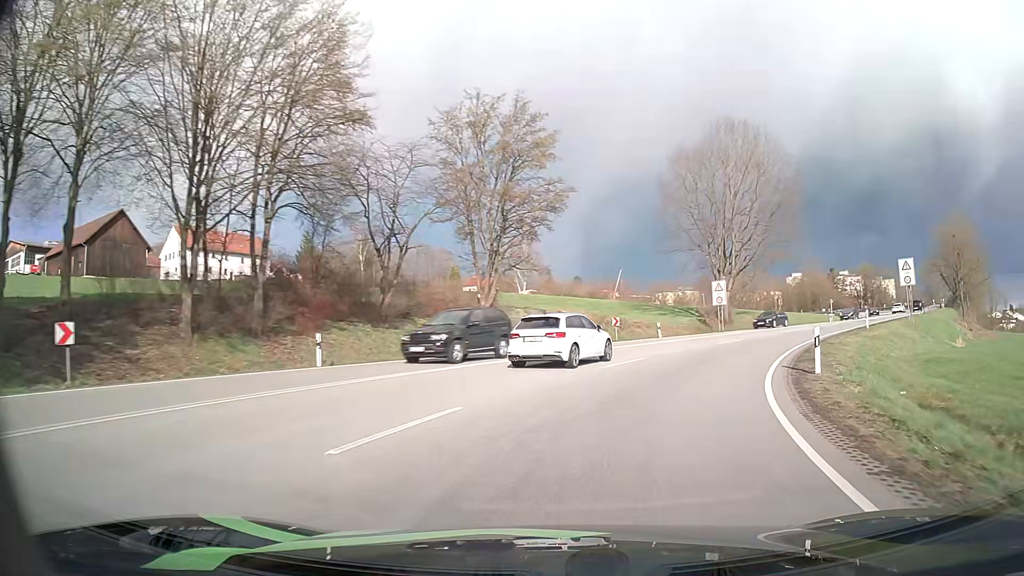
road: primary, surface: asphalt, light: Day
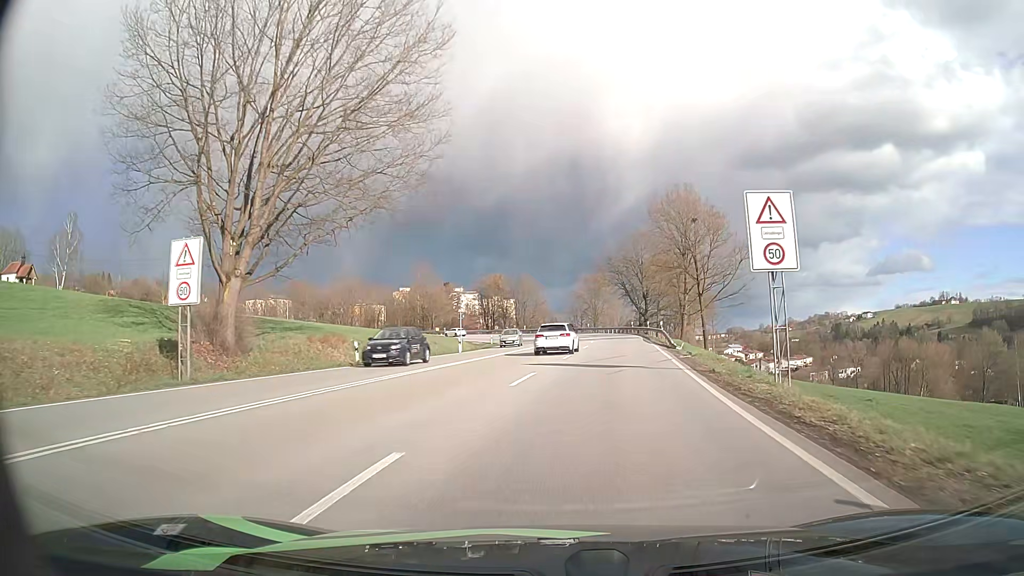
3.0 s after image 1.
(+12.9, +34.6) m; +34°
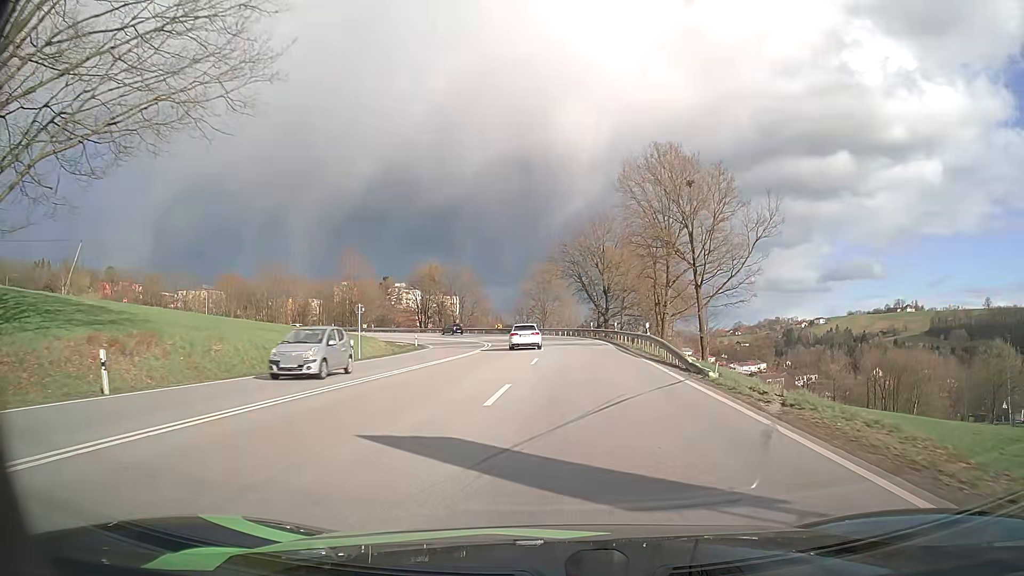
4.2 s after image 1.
(+0.6, +15.2) m; +5°
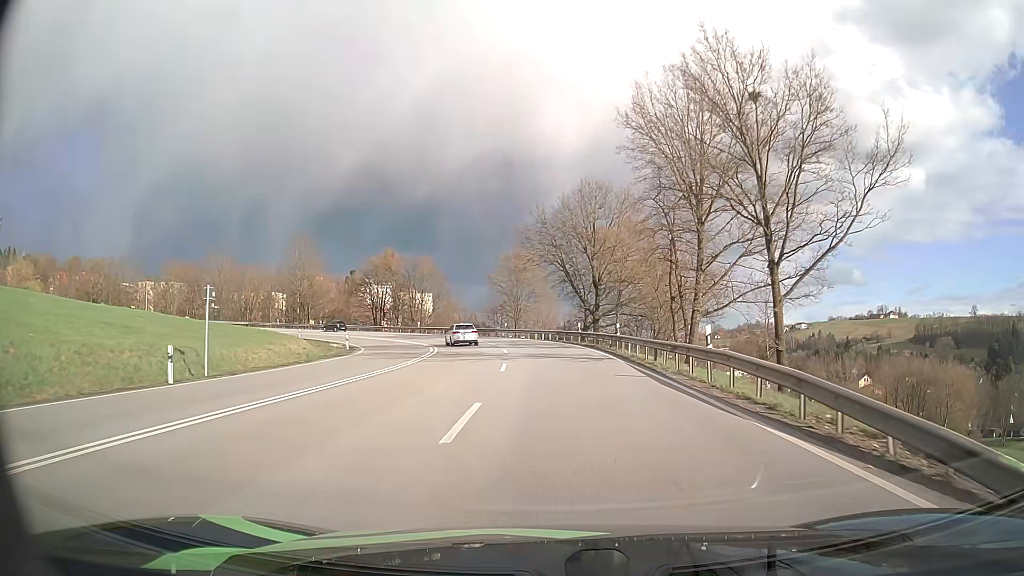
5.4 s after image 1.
(+0.3, +15.6) m; +2°
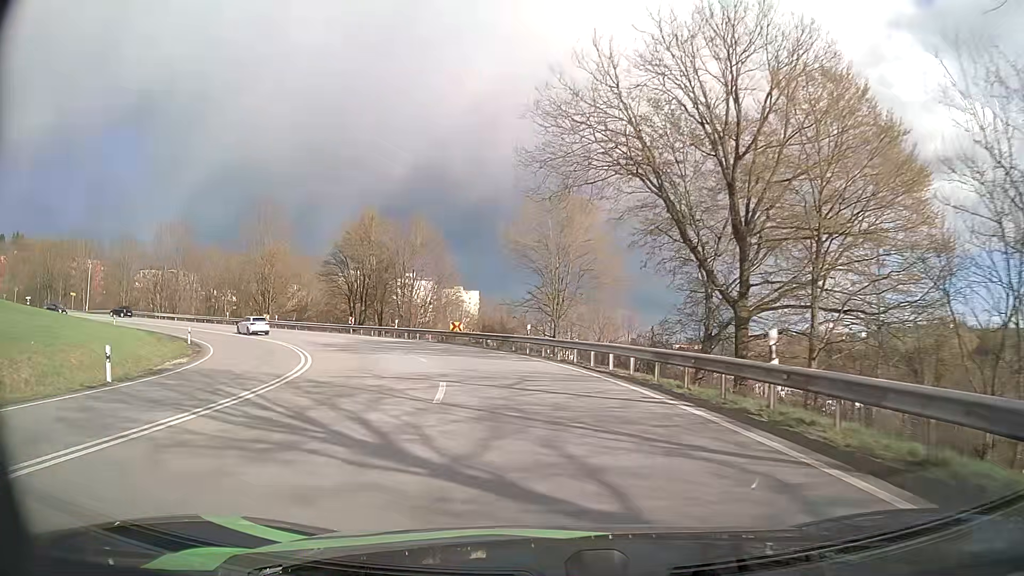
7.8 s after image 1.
(-0.4, +32.1) m; -4°
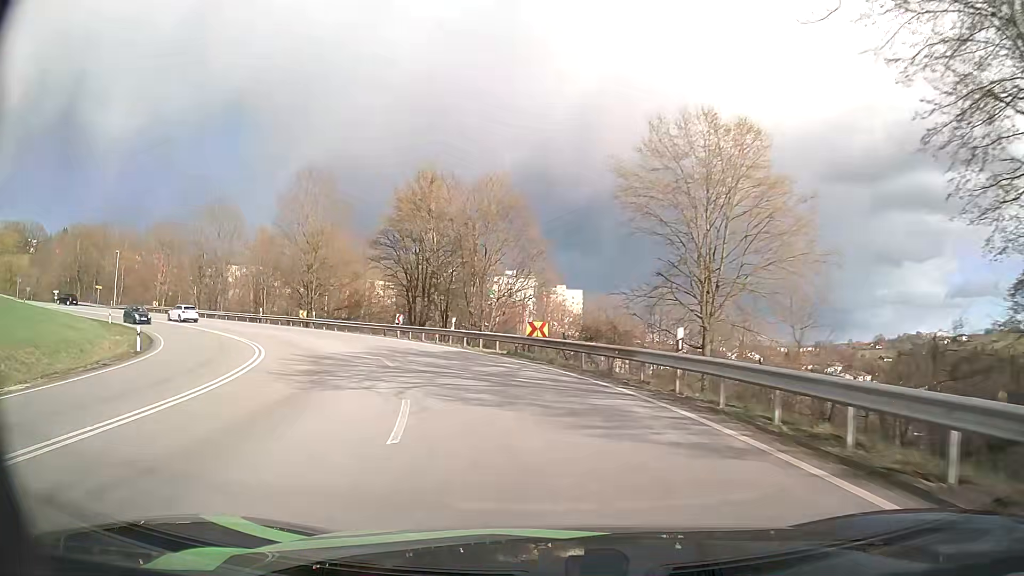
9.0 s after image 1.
(-1.2, +16.1) m; -9°
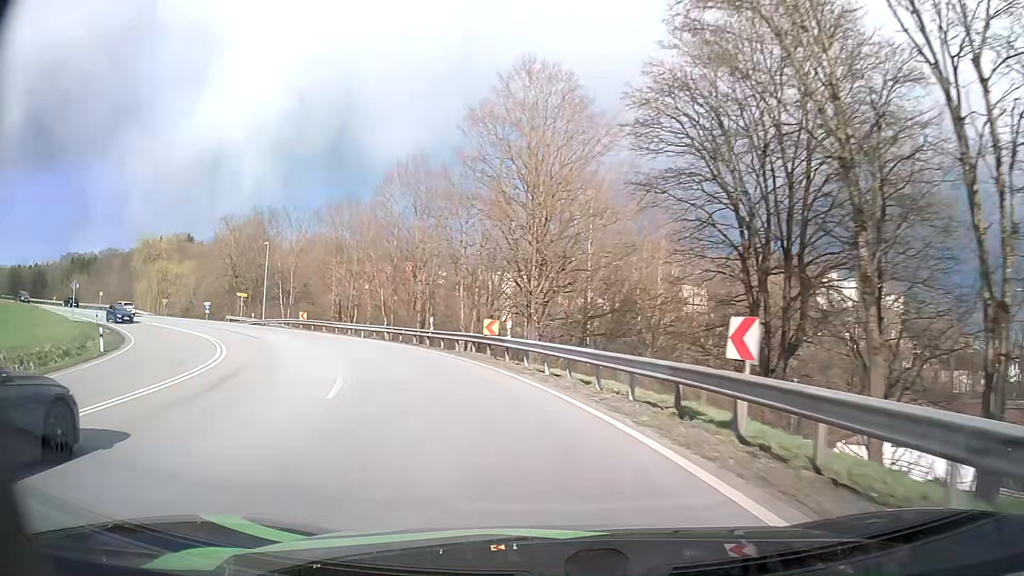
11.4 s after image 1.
(-6.7, +31.1) m; -26°
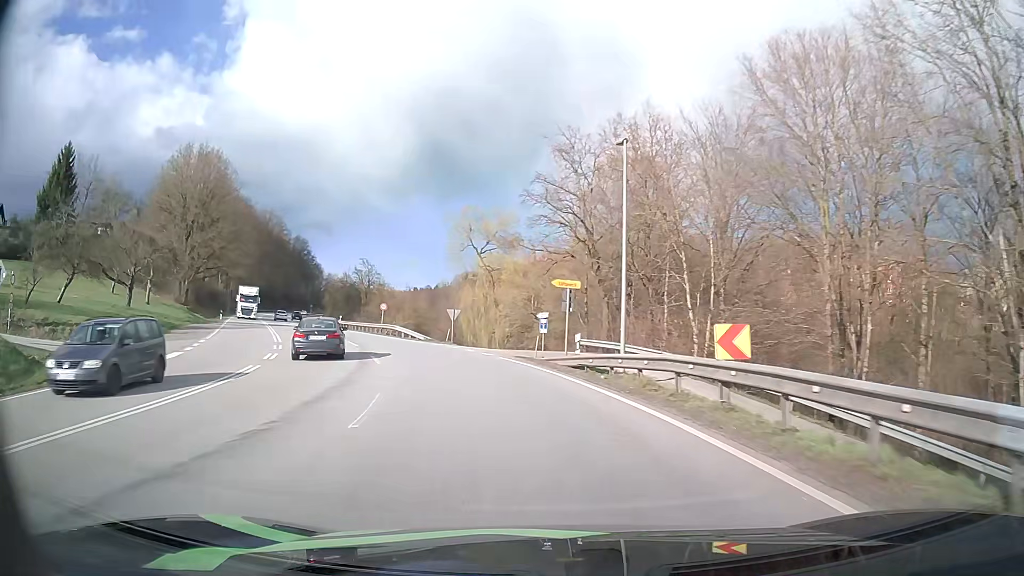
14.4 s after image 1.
(-13.1, +37.8) m; -38°
(-1, +10) (-3, +20) (-6, +29) (-10, +38) (-14, +47) (-19, +56) (-23, +65) (-28, +74) (-32, +83) (-37, +92) m
